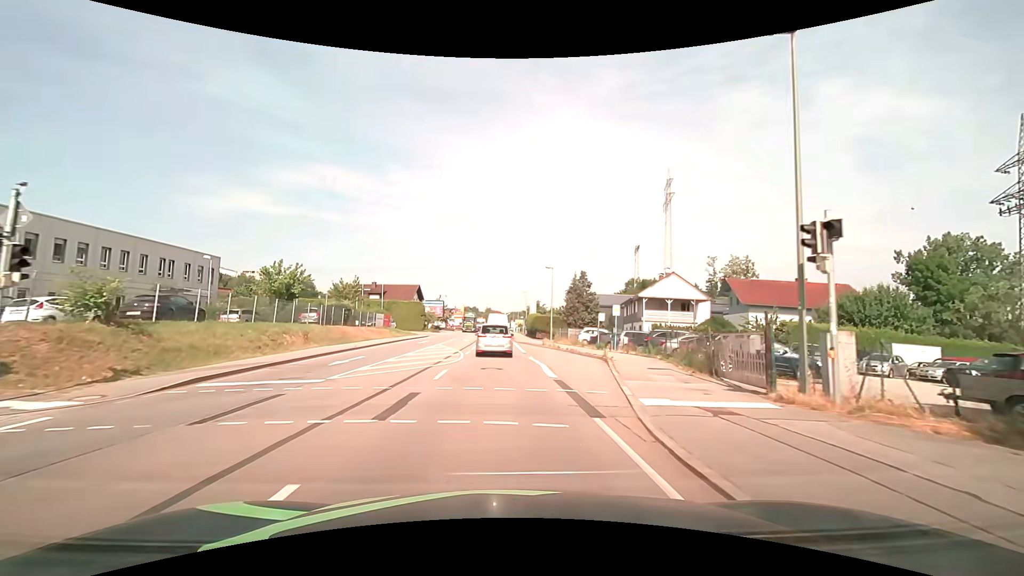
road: primary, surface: asphalt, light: Day
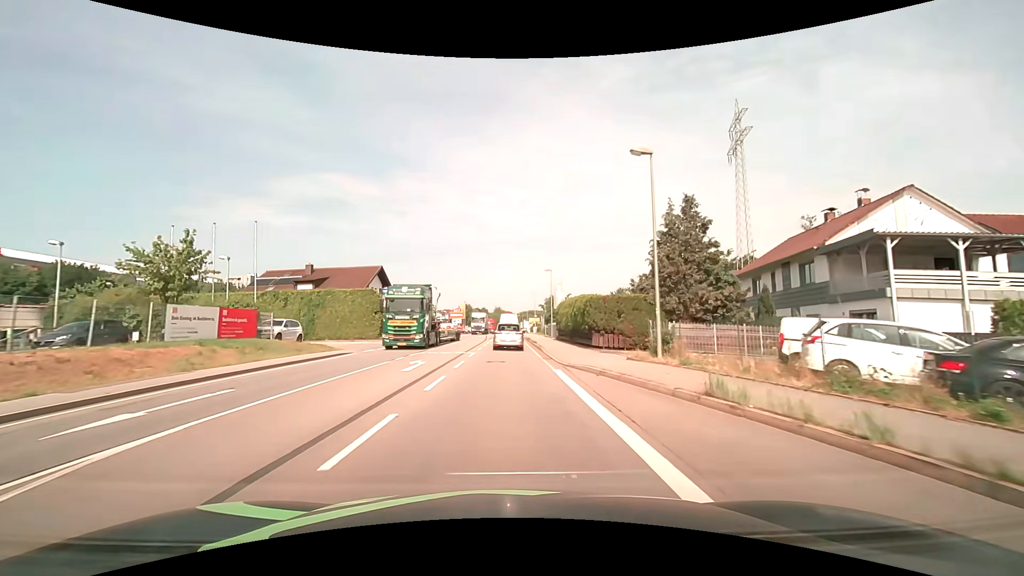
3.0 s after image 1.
(-0.5, +33.8) m; -1°
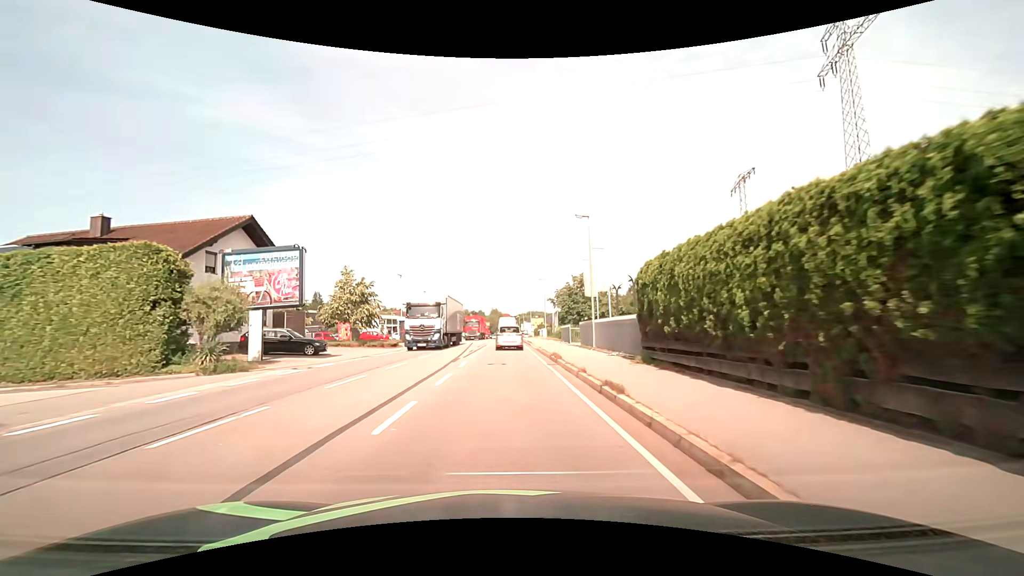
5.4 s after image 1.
(0.0, +29.2) m; 0°
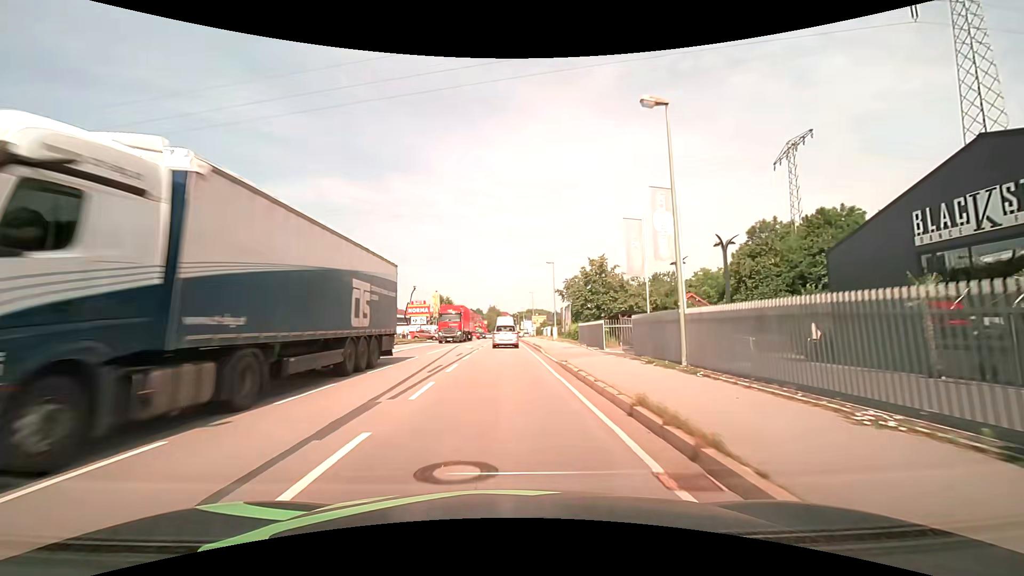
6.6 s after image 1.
(0.0, +15.0) m; 0°
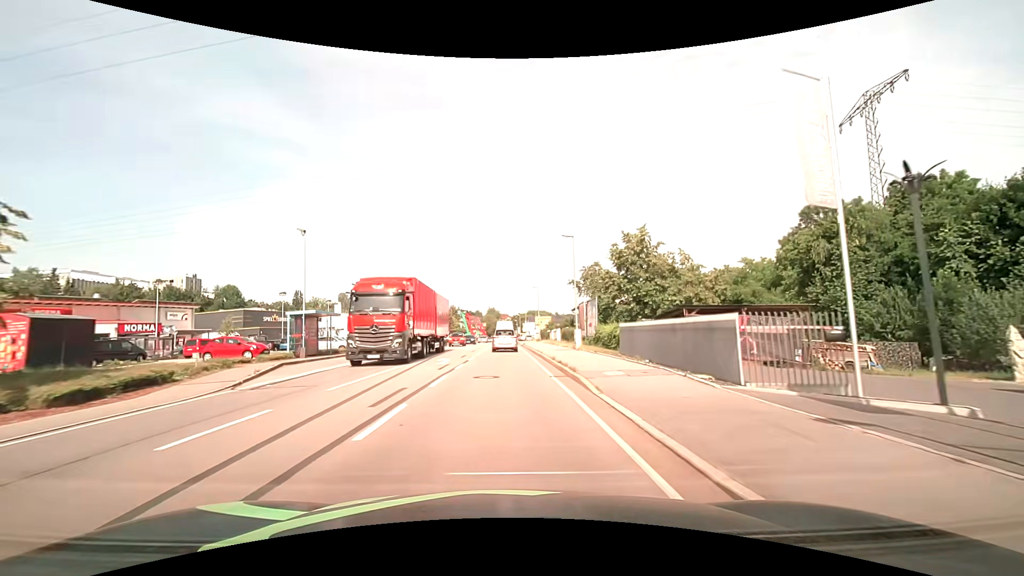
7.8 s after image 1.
(0.0, +15.2) m; 0°
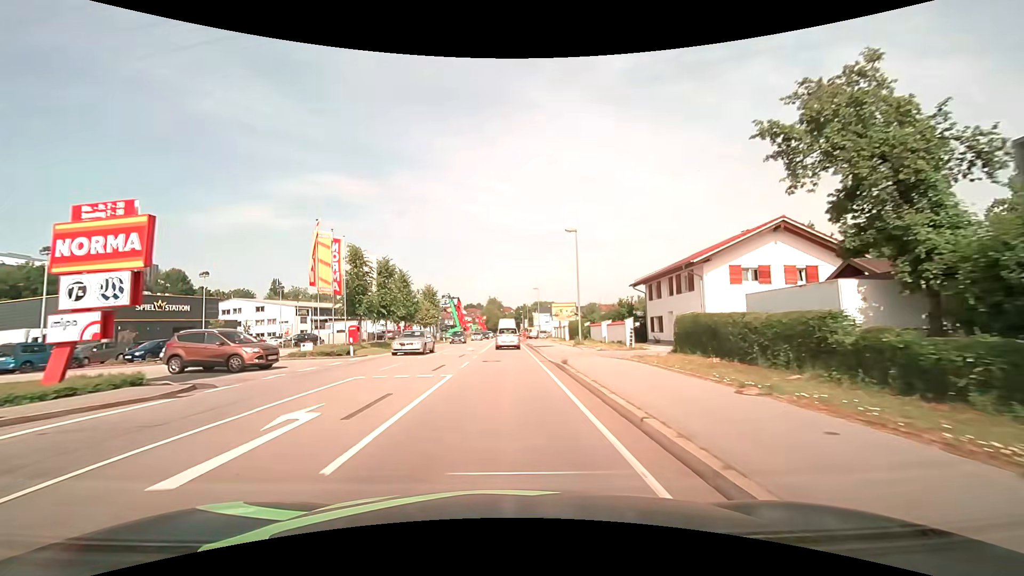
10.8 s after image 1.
(-0.2, +37.6) m; -1°
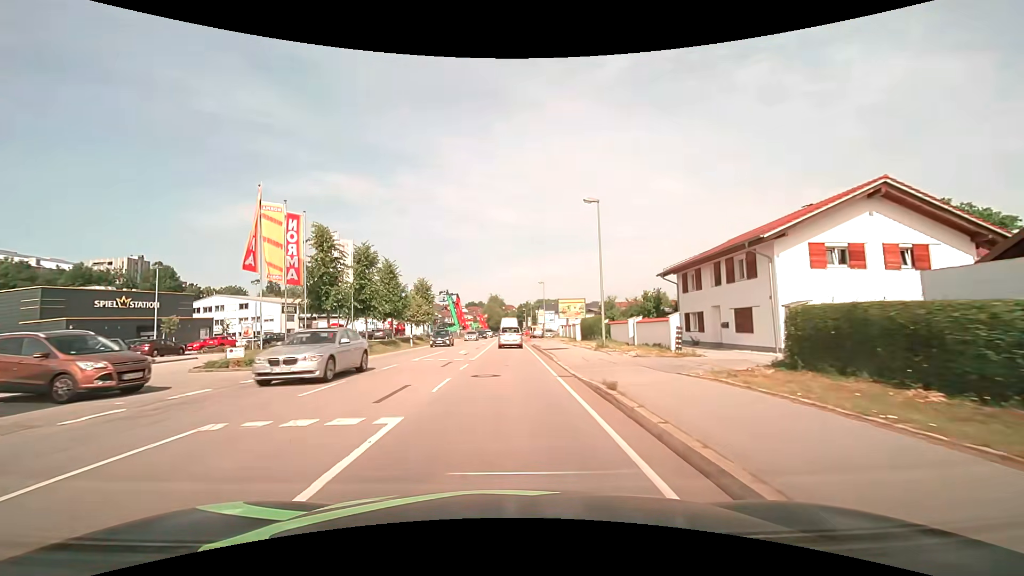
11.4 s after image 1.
(0.0, +7.5) m; 0°
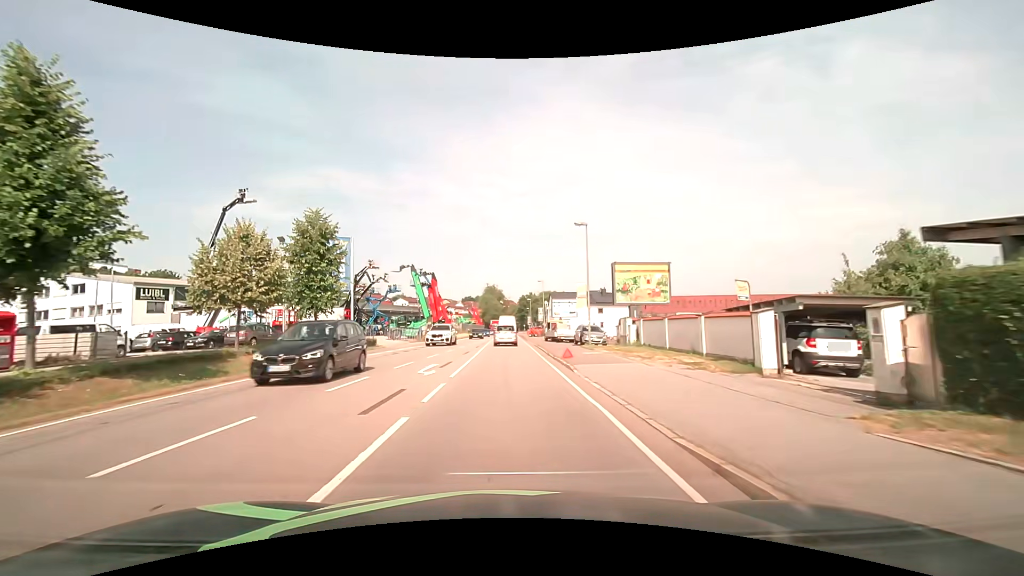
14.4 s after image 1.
(+0.1, +37.5) m; 0°
(0, +10) (0, +20) (0, +30) (0, +40) (0, +50) (0, +60) (0, +70) (0, +80) (0, +90) (0, +100) m
